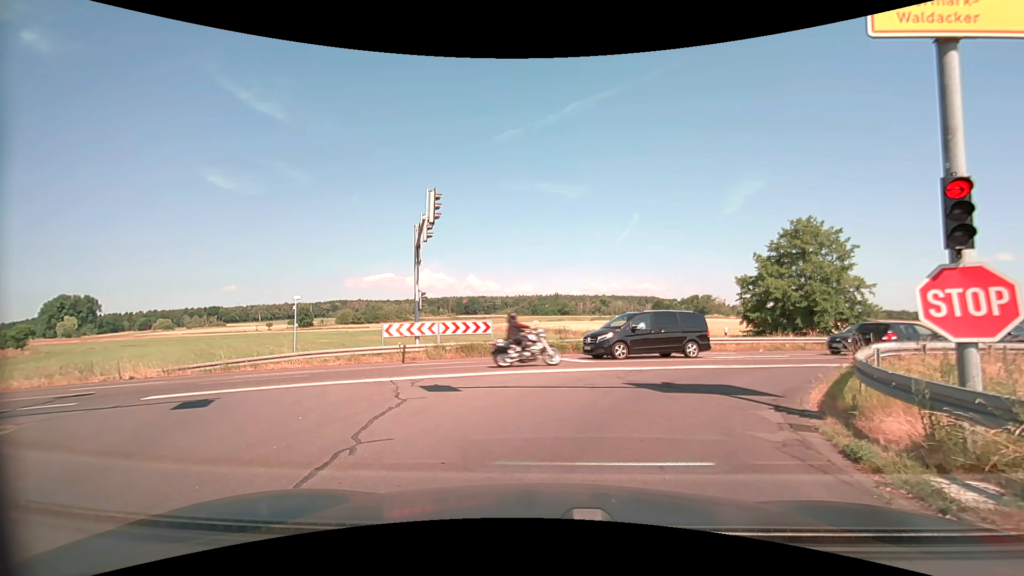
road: tertiary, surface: asphalt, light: Day
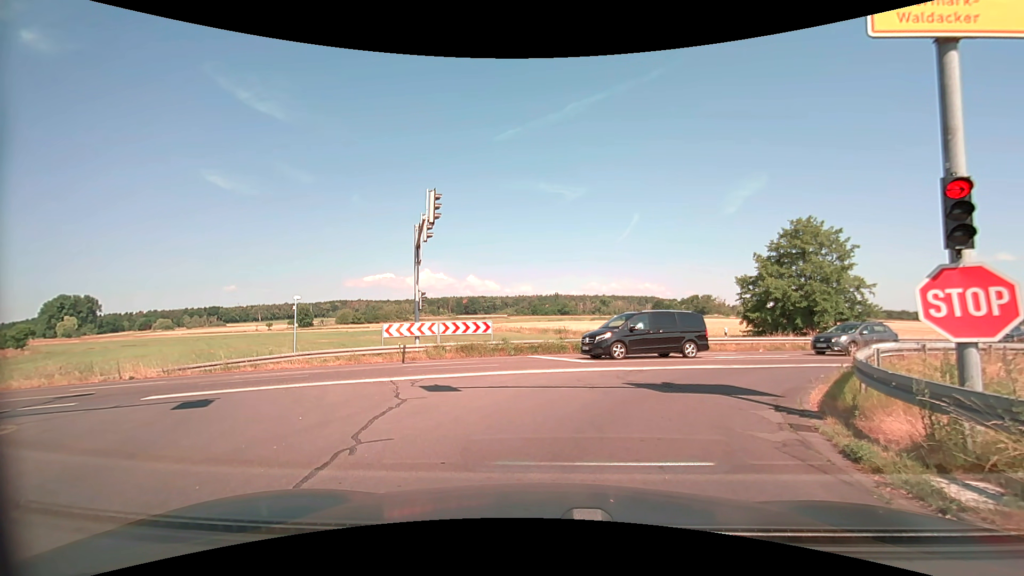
(0.0, 0.0) m; 0°
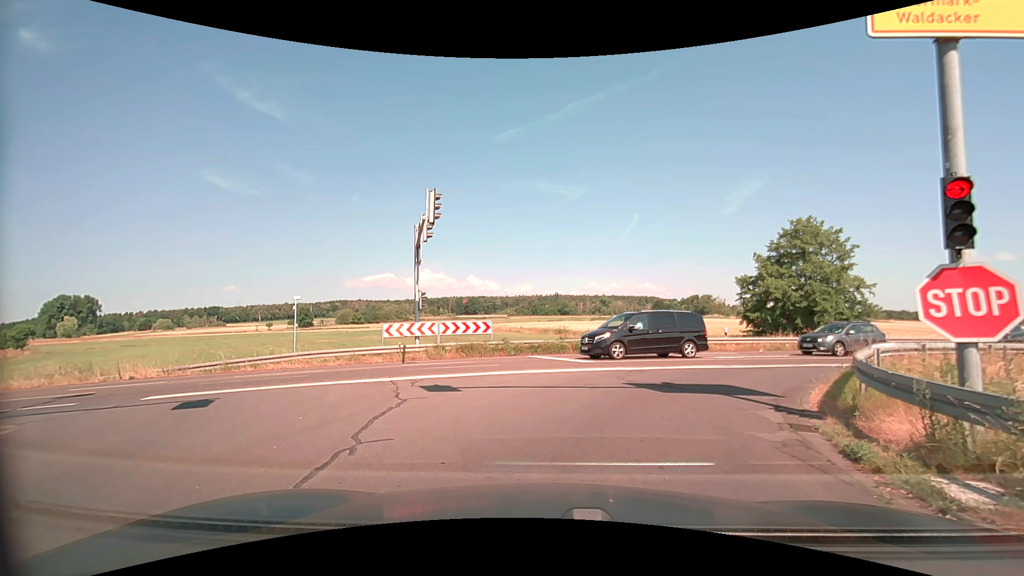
(0.0, 0.0) m; 0°
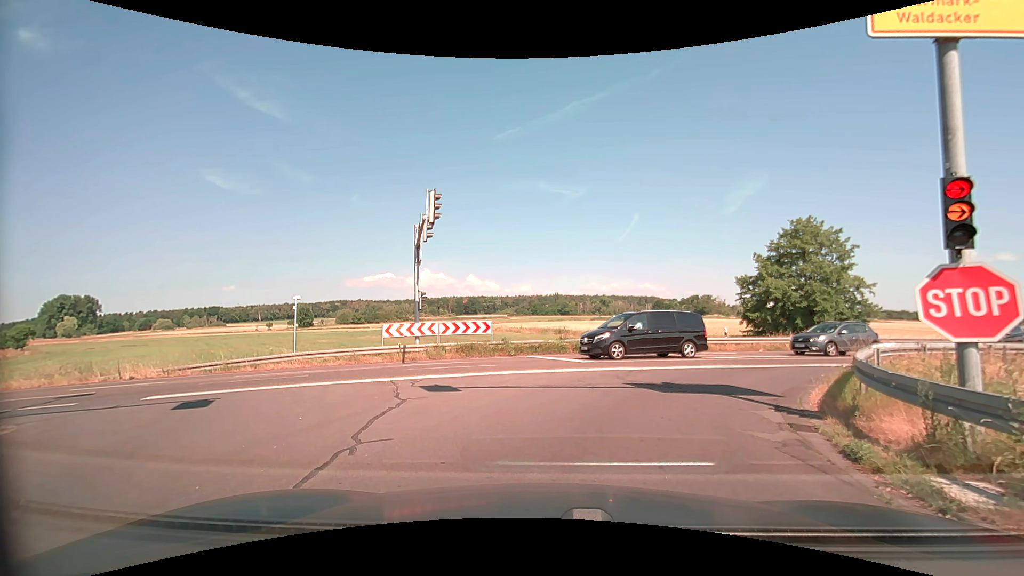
(0.0, 0.0) m; 0°
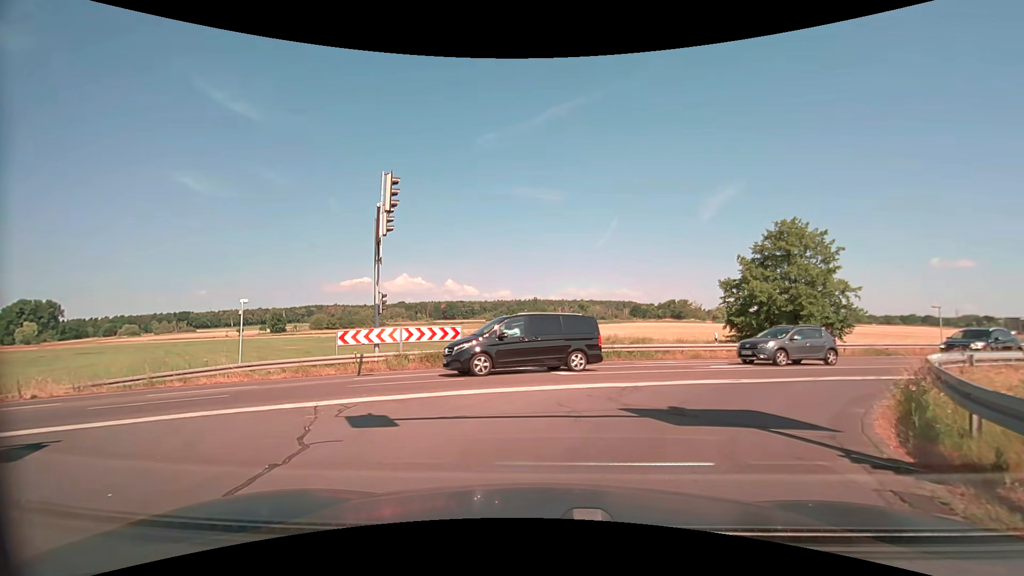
(+0.1, +2.9) m; +3°
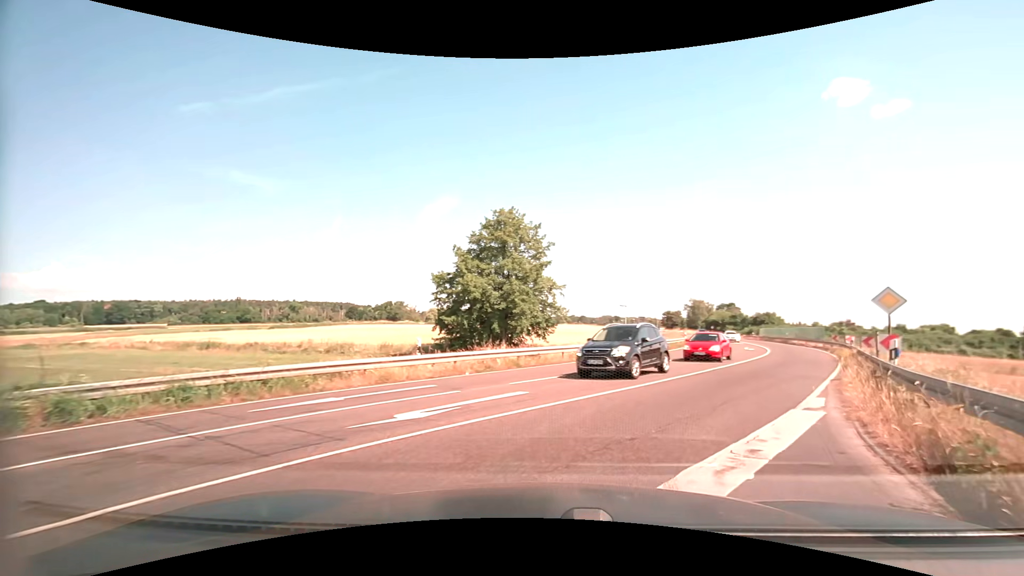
(+2.8, +11.2) m; +33°
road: primary
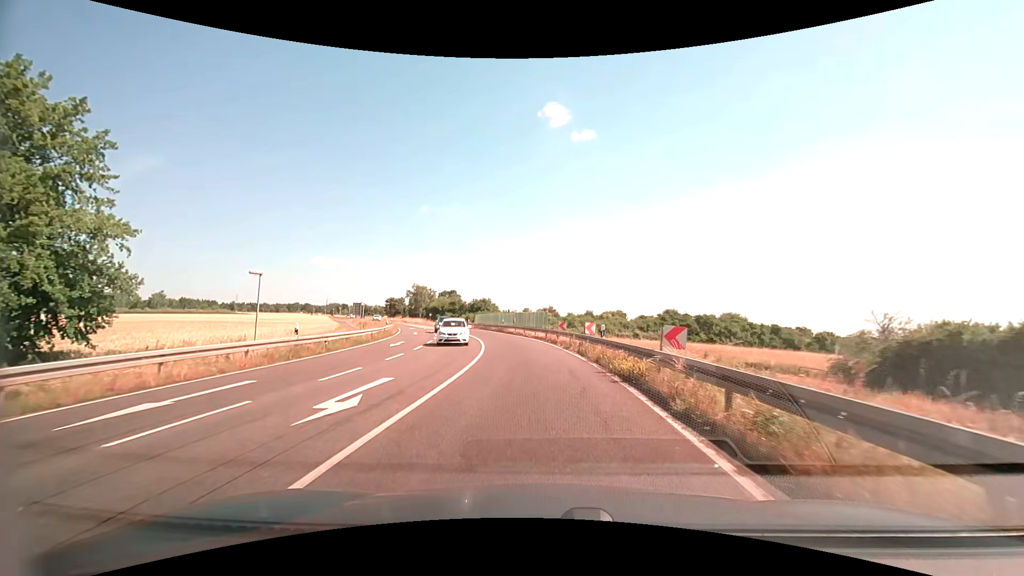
(+5.9, +17.9) m; +29°
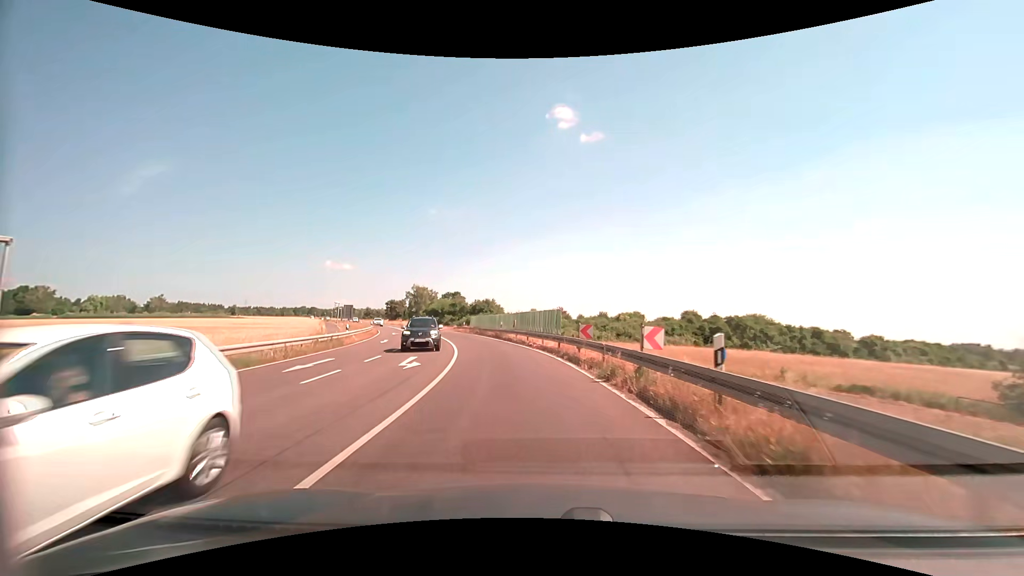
(-0.1, +12.2) m; -1°
(0, +10) (-1, +20) (-3, +30) (-5, +40) (-8, +49) (-11, +59) (-15, +68) (-18, +77) (-22, +87) (-26, +96) m
